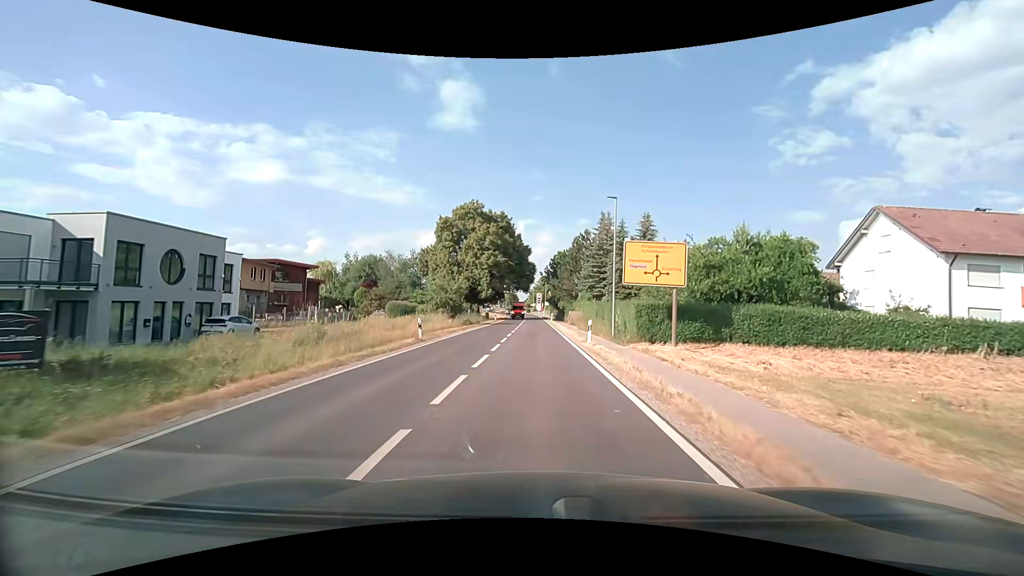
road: secondary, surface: asphalt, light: Day
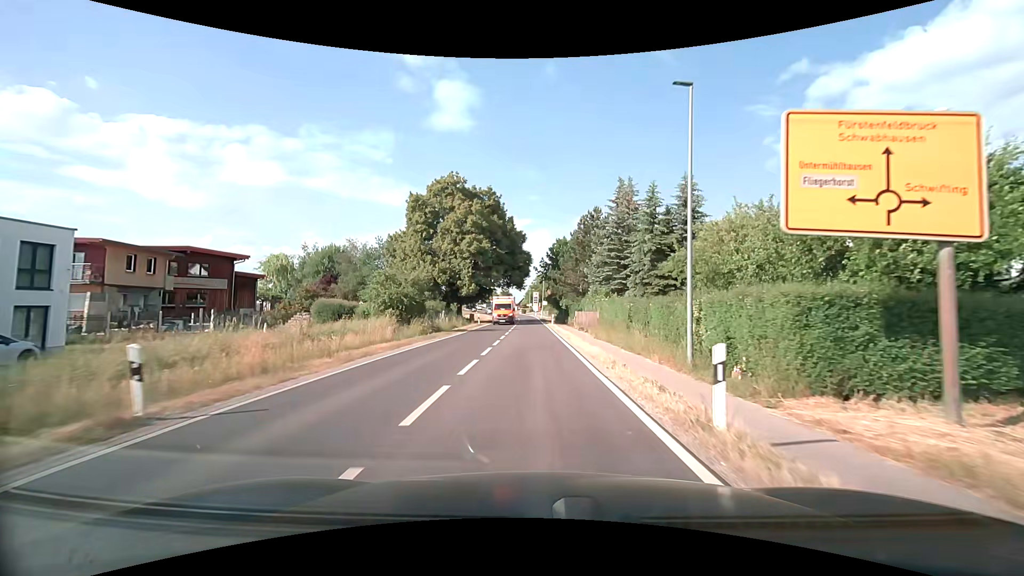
(+0.1, +15.3) m; 0°
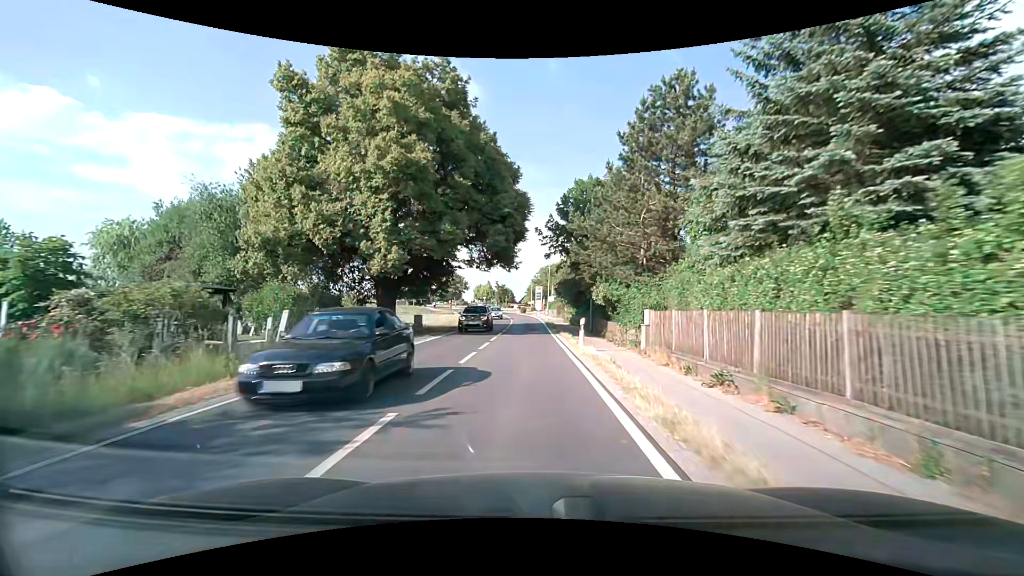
(0.0, +30.5) m; 0°
(0, +10) (0, +20) (0, +30) (0, +40) (-1, +50) (-1, +60) (-1, +70) (-3, +80) (-4, +90) (-7, +99) m
